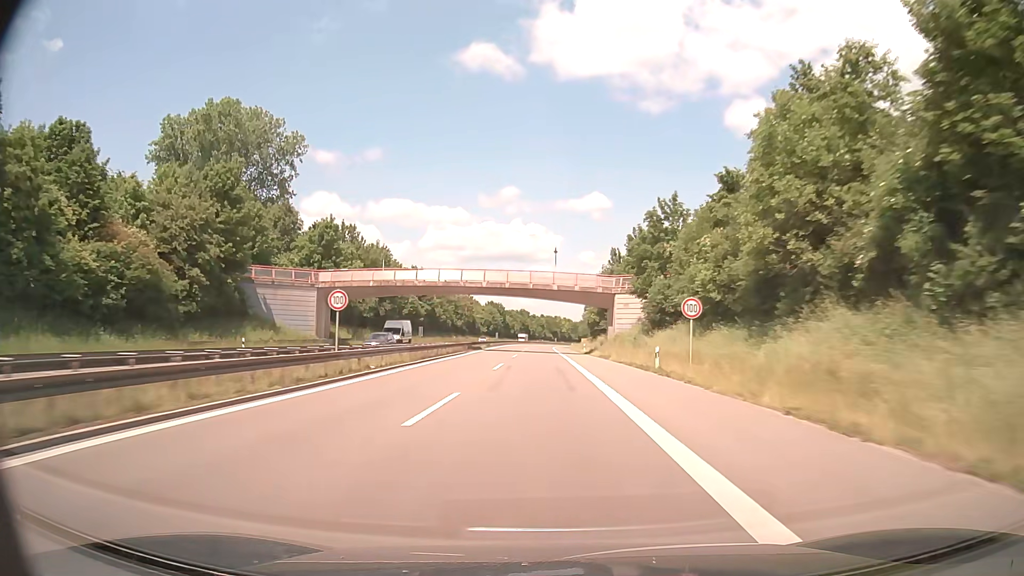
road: trunk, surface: asphalt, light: Day
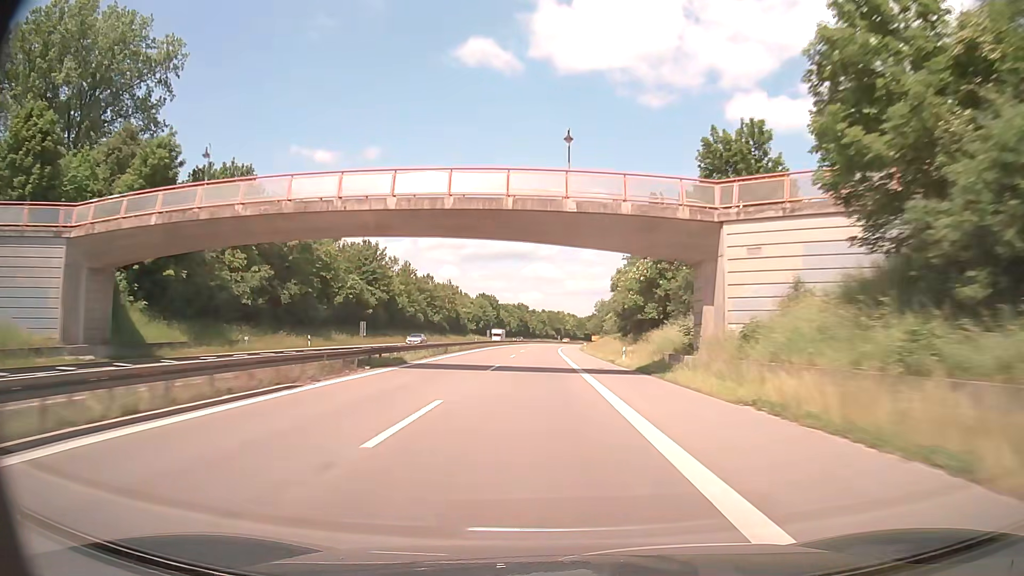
(-0.1, +38.2) m; 0°
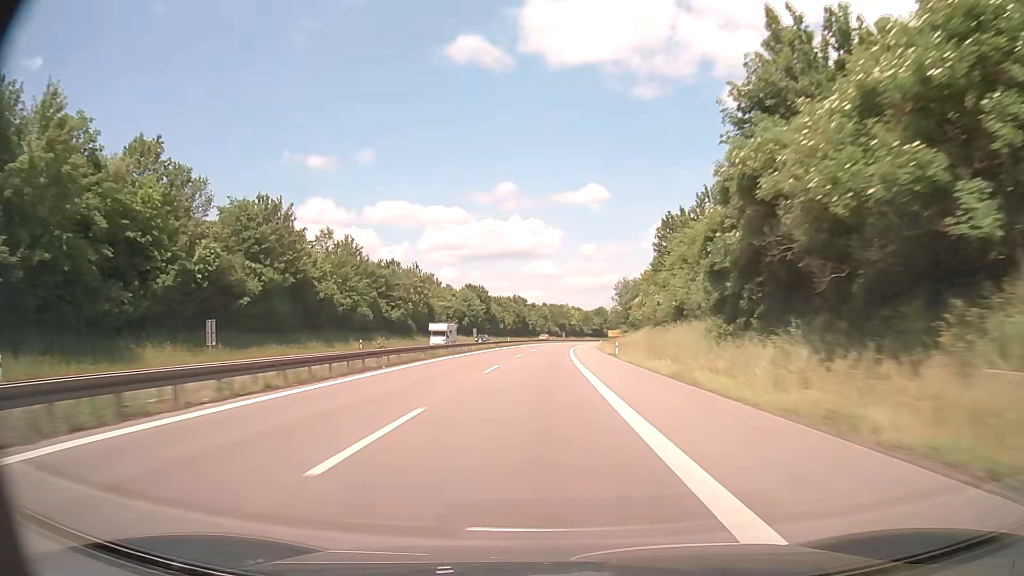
(+0.2, +37.8) m; 0°
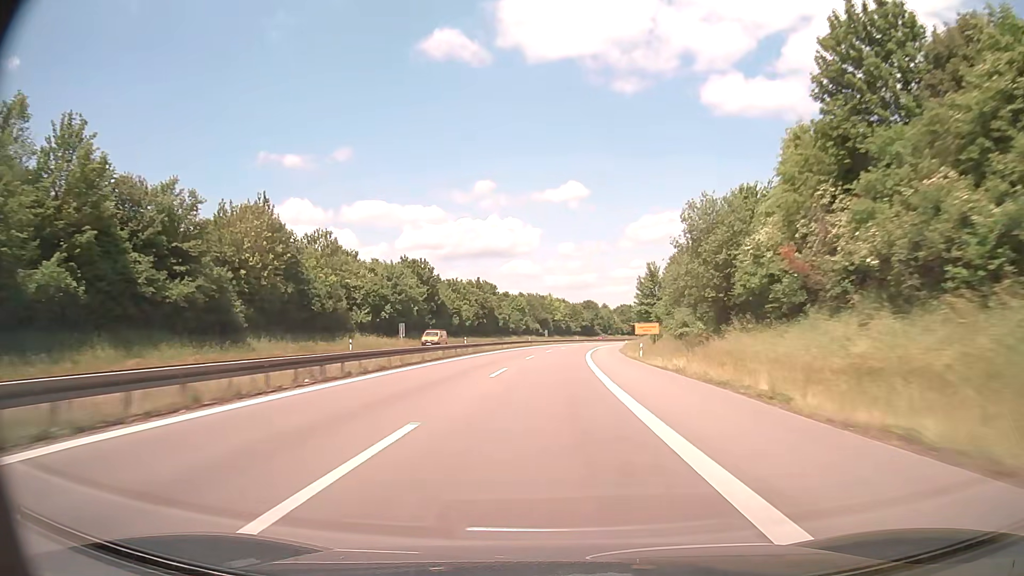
(+0.6, +56.3) m; +2°
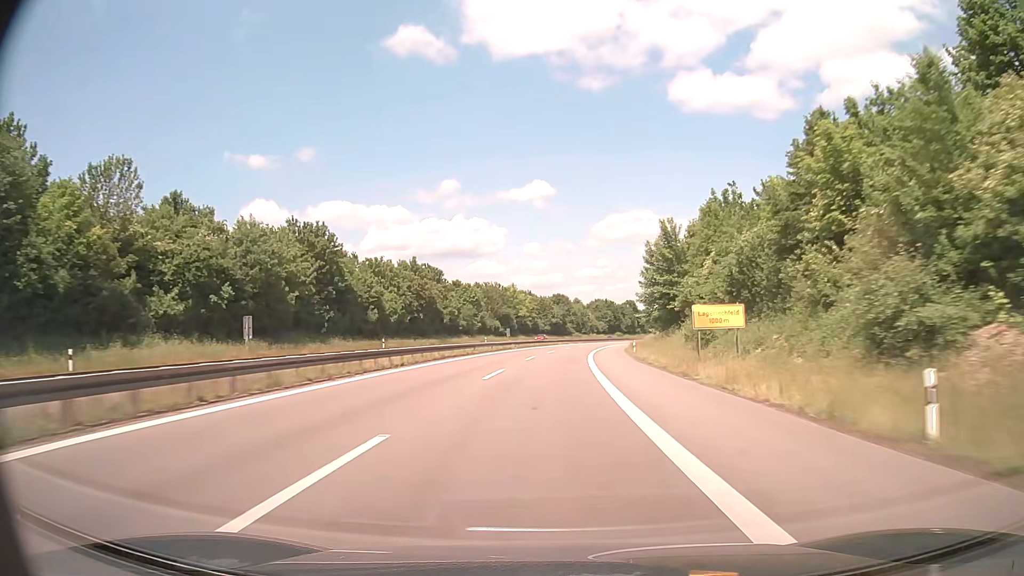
(+0.8, +37.2) m; +3°
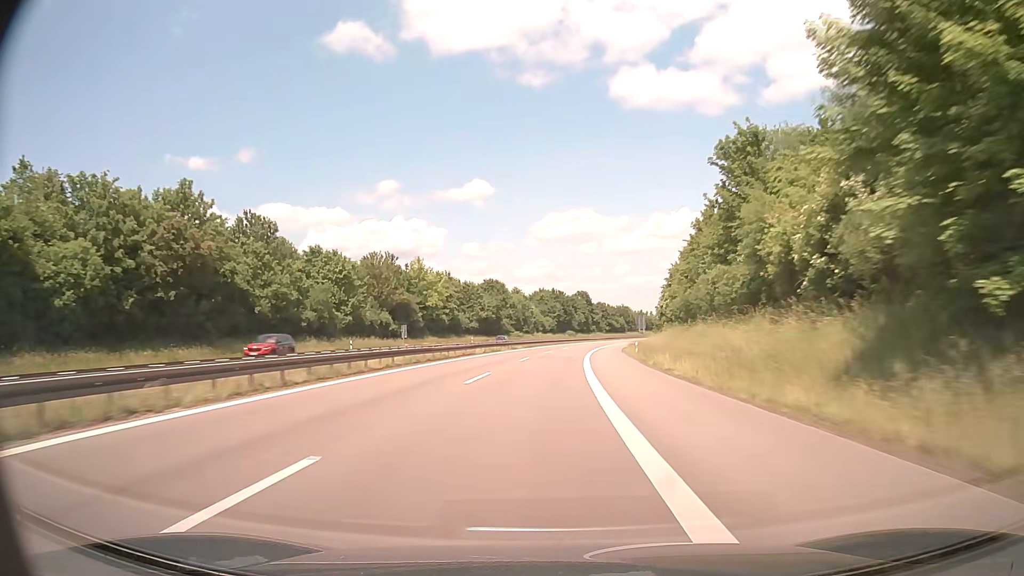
(+2.8, +55.6) m; +5°
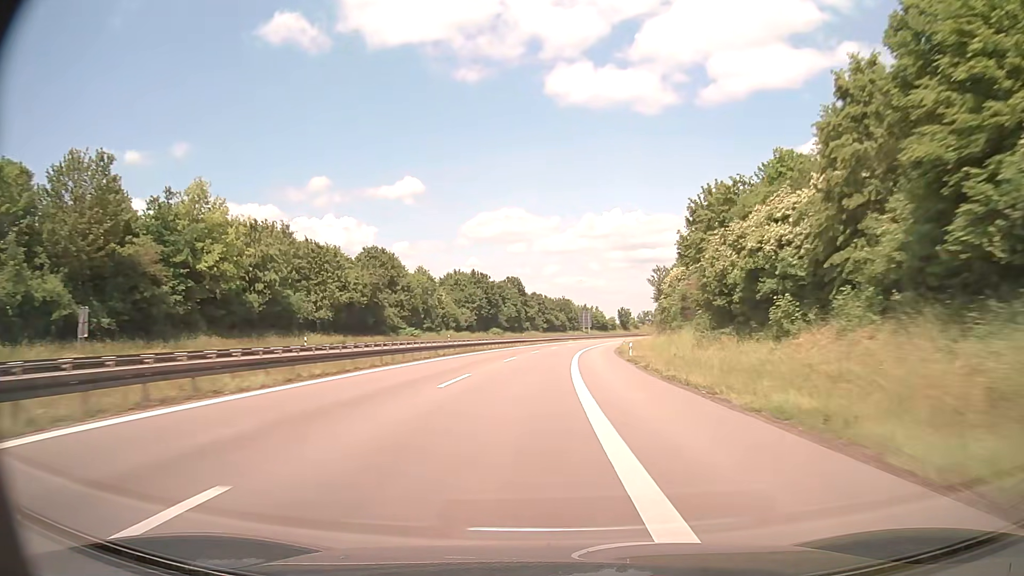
(+2.9, +55.6) m; +6°
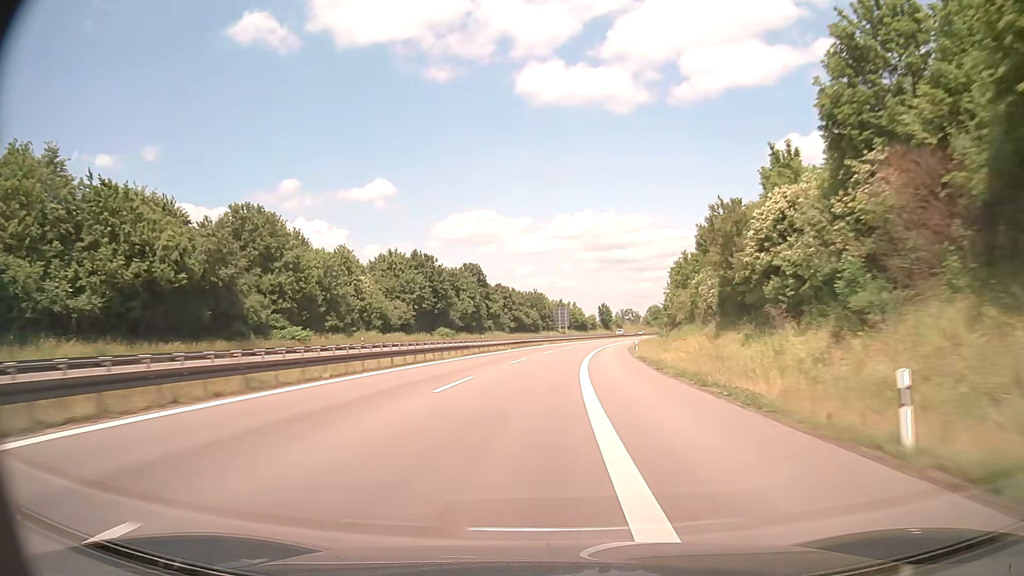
(+1.0, +37.3) m; +3°
(0, +10) (0, +20) (0, +30) (+1, +40) (+2, +50) (+2, +60) (+3, +70) (+5, +80) (+6, +90) (+8, +100) m
